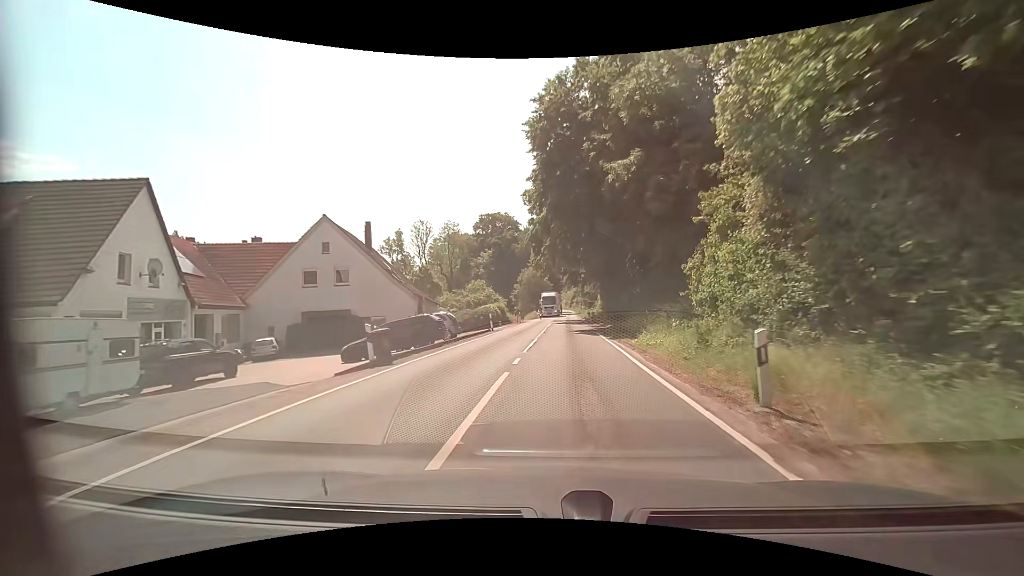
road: secondary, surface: asphalt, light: Day
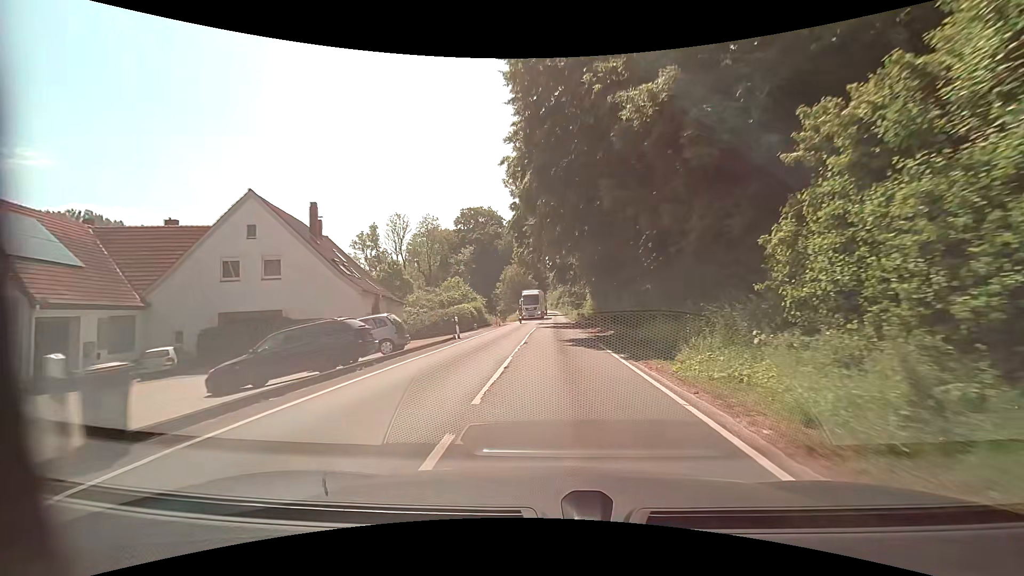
(+0.1, +7.9) m; +2°
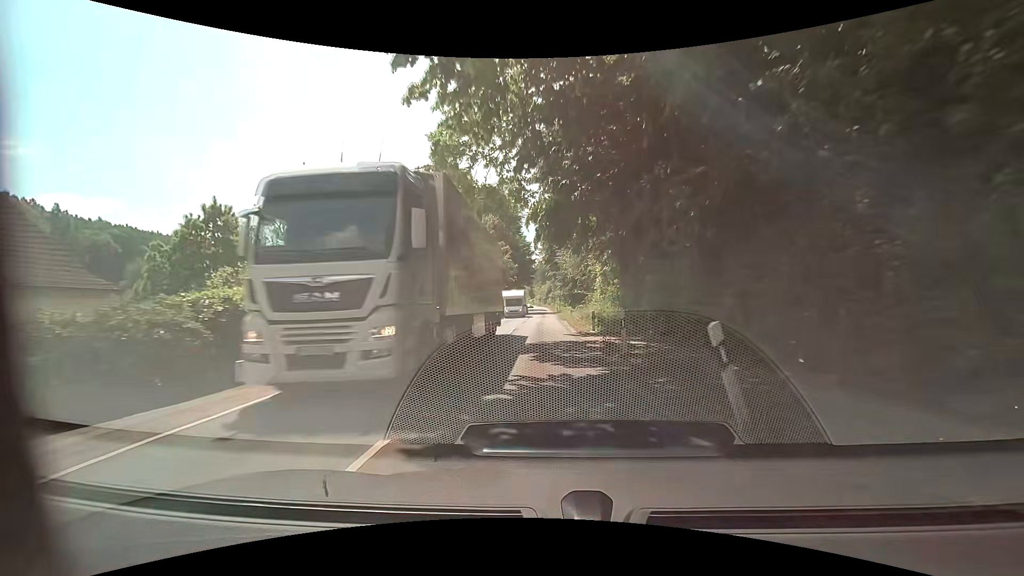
(+0.5, +32.1) m; +1°
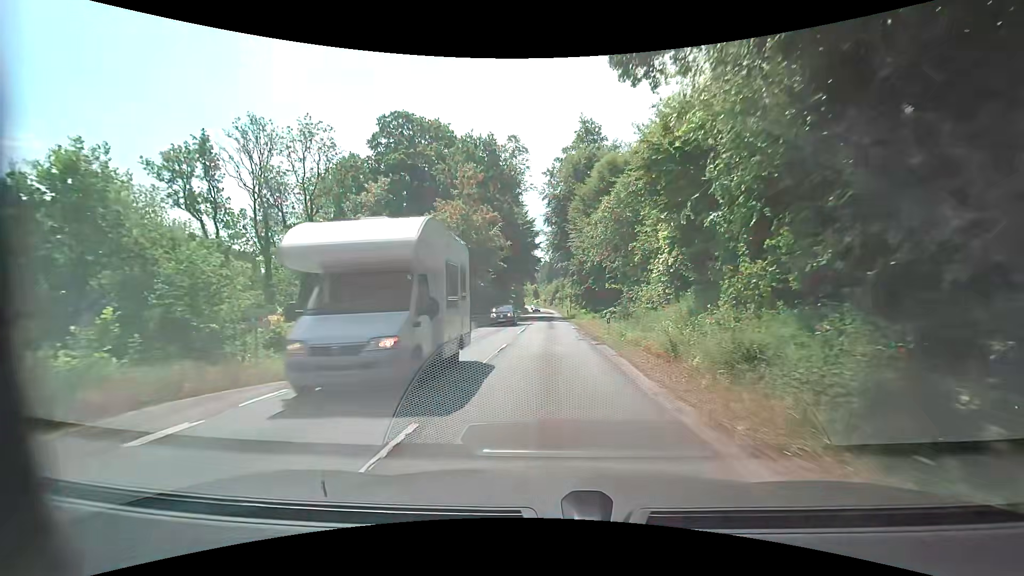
(-0.3, +23.4) m; -2°
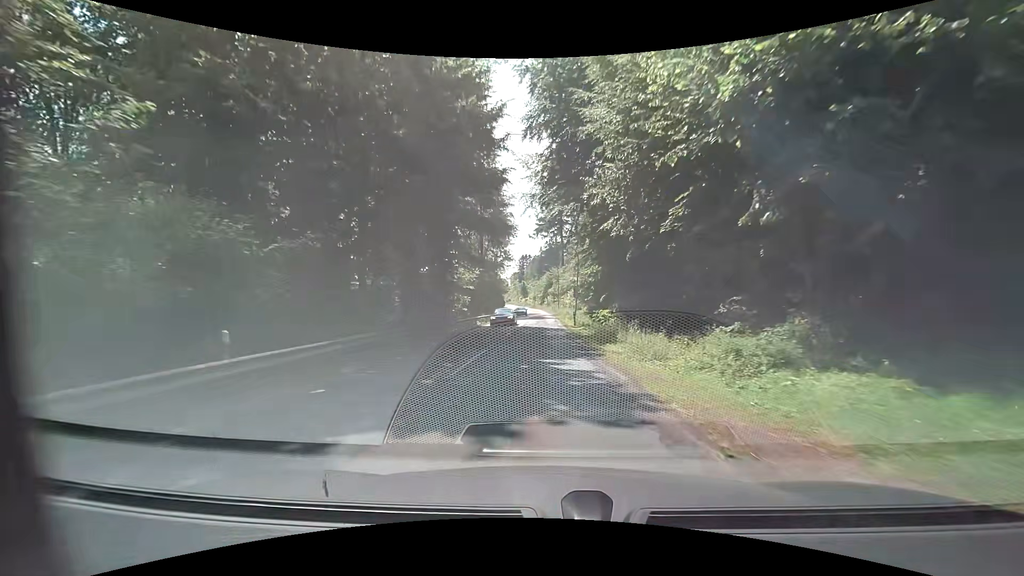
(+1.2, +37.9) m; +2°
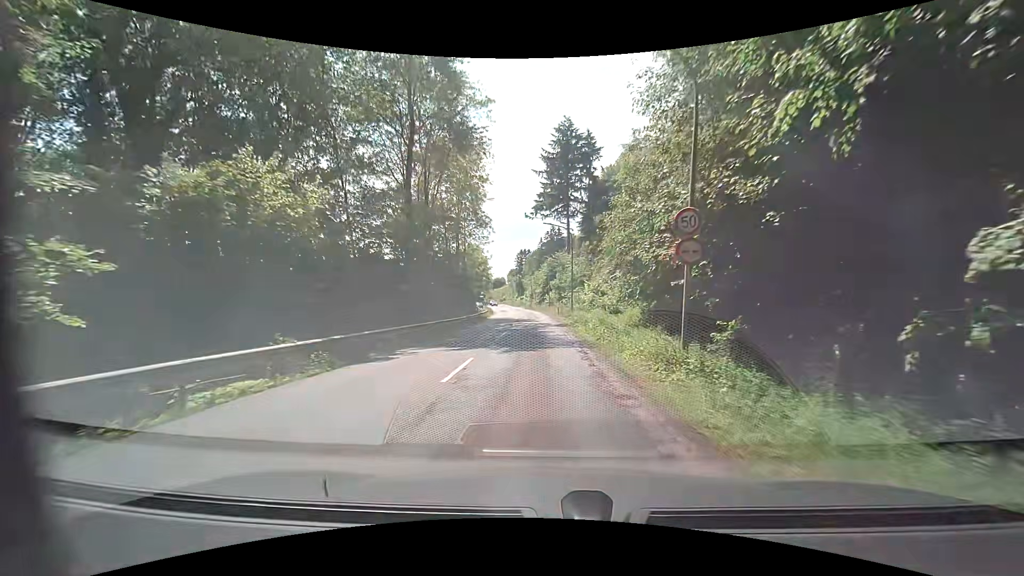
(+0.1, +37.1) m; 0°
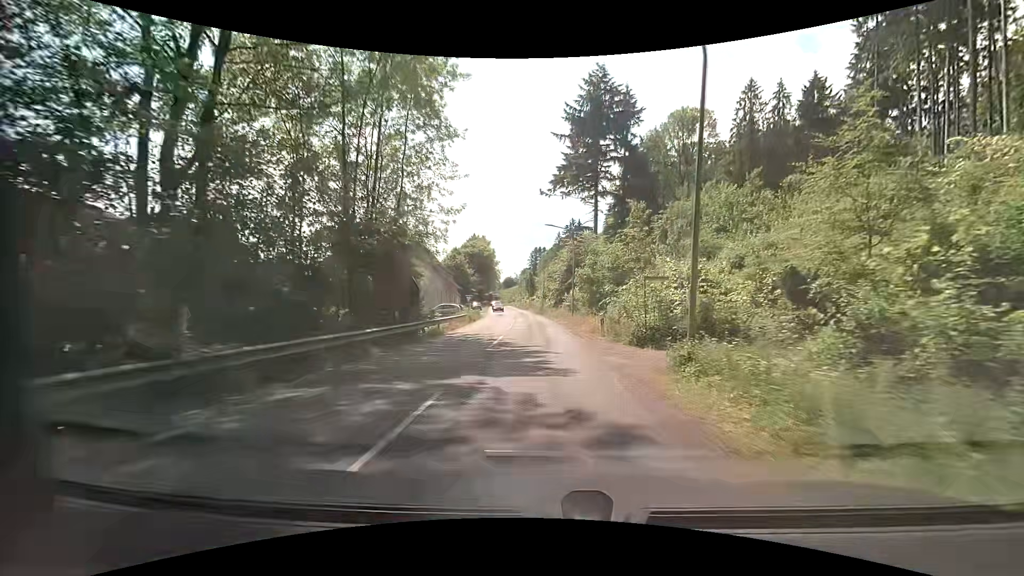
(-0.5, +28.7) m; -1°
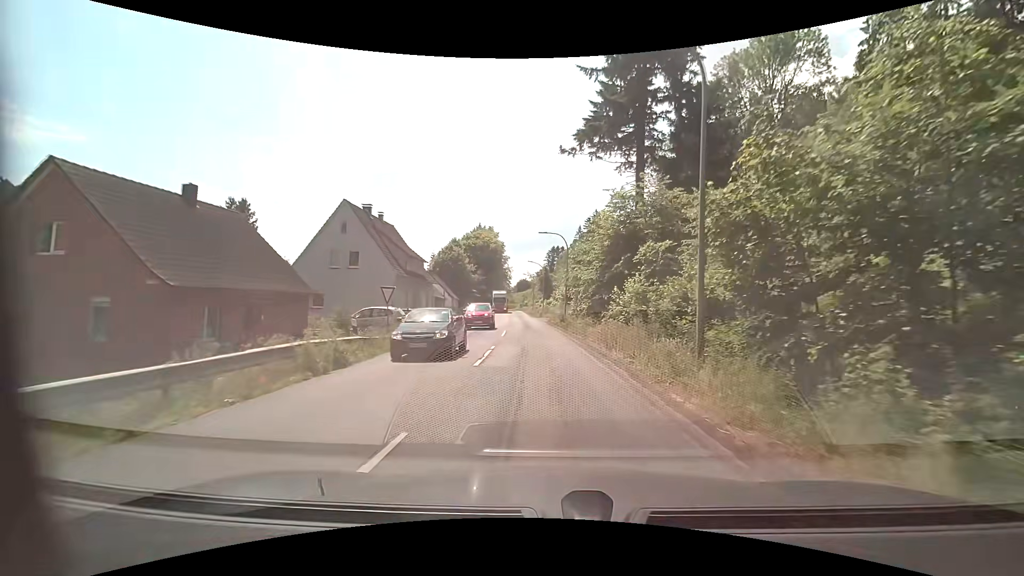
(-0.7, +28.5) m; -3°
